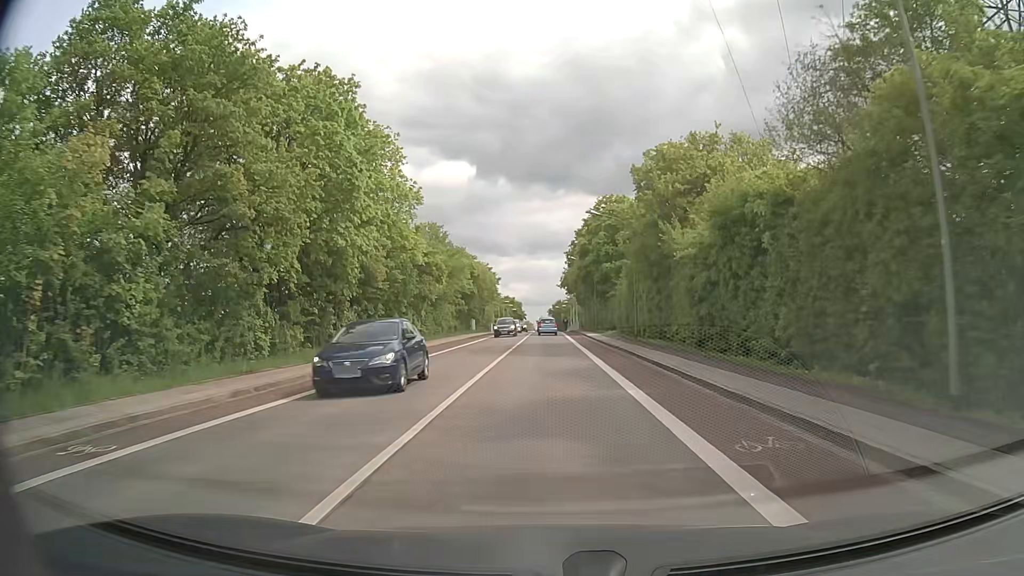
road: tertiary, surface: asphalt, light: Day
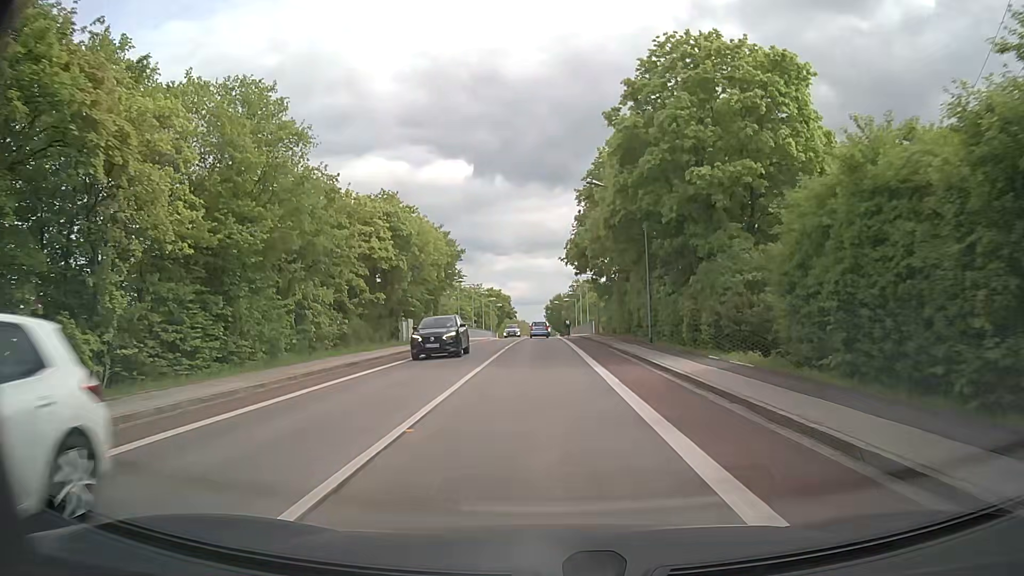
(-0.1, +36.5) m; 0°
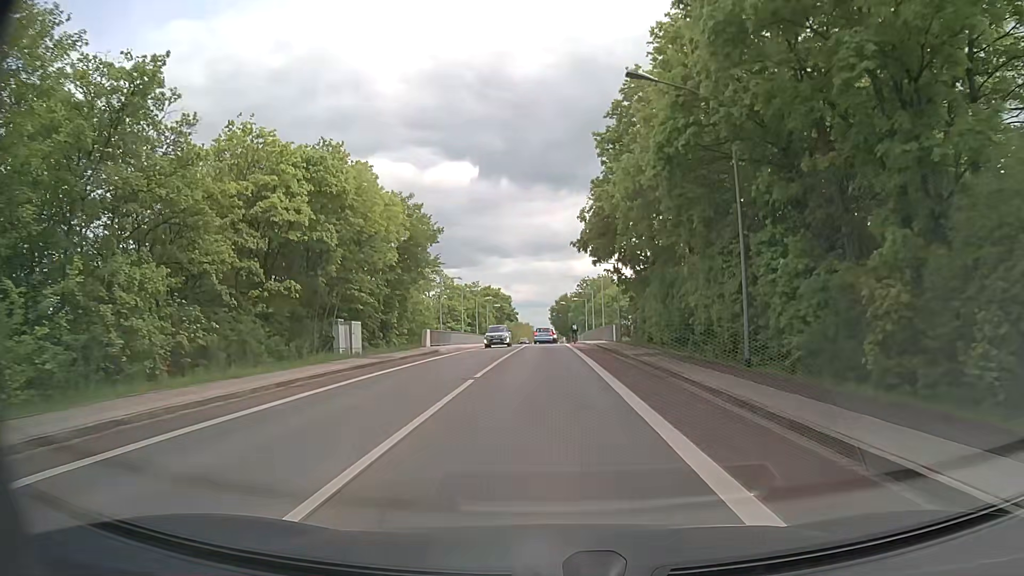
(-0.1, +14.2) m; 0°
